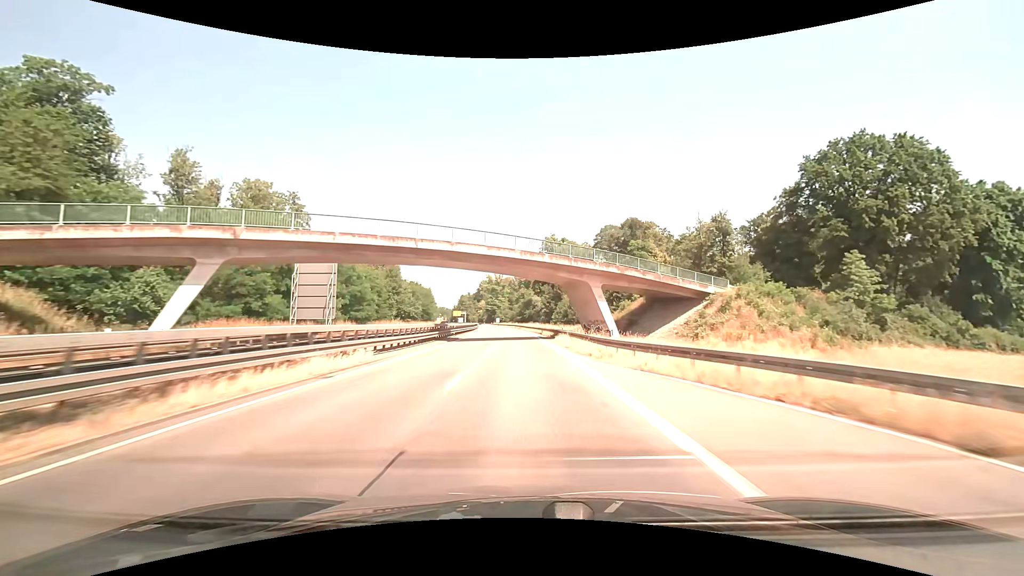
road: trunk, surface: asphalt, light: Day
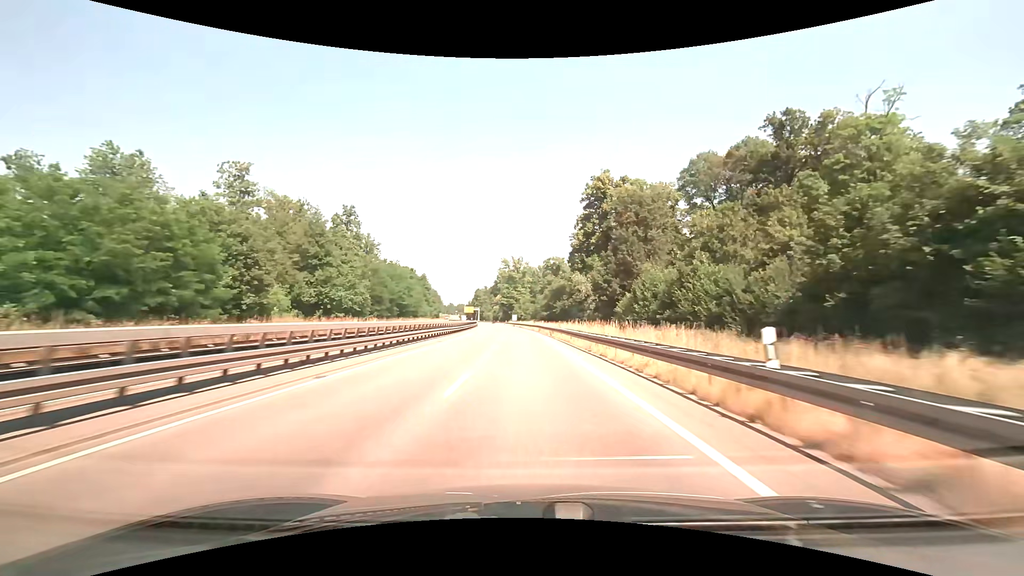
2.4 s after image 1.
(-1.6, +60.9) m; -3°
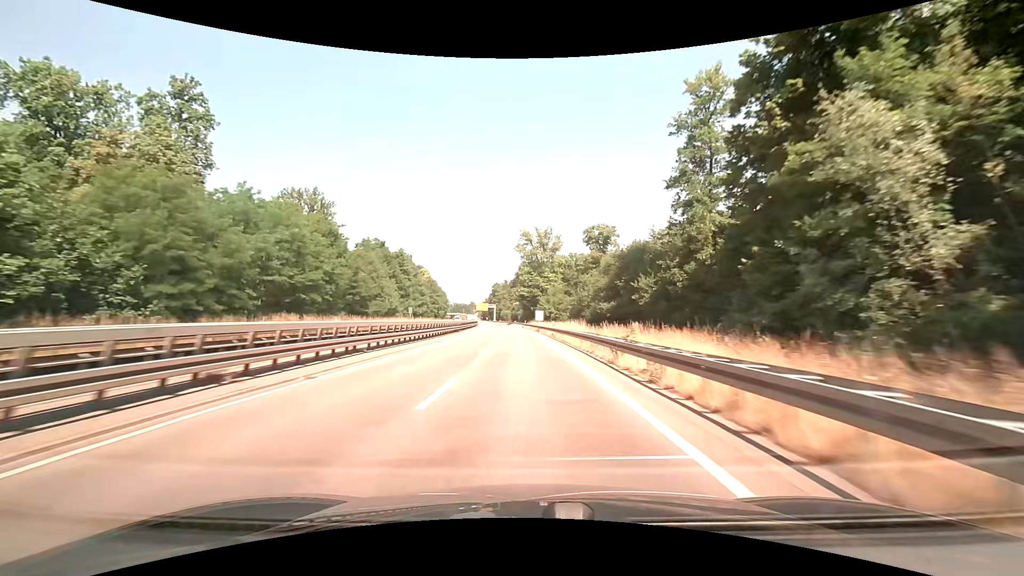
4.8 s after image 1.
(-1.4, +60.9) m; -3°
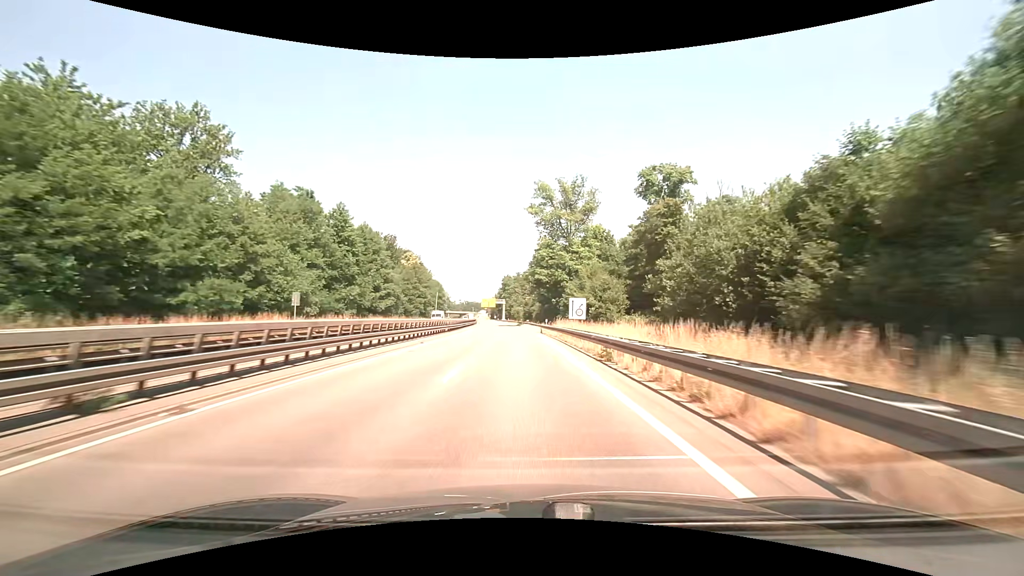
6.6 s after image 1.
(-1.0, +44.4) m; -2°
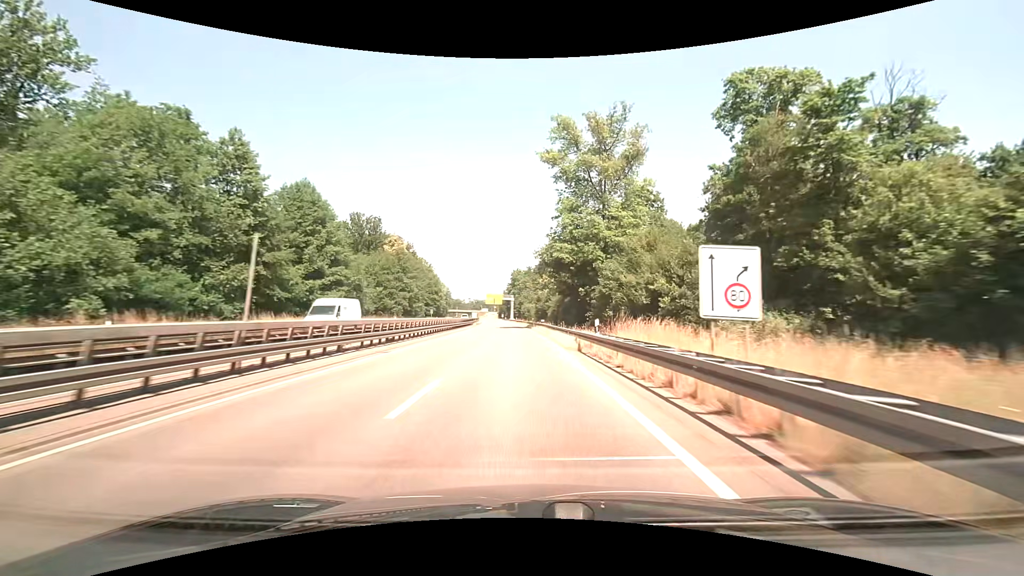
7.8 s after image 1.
(-0.2, +27.6) m; -1°
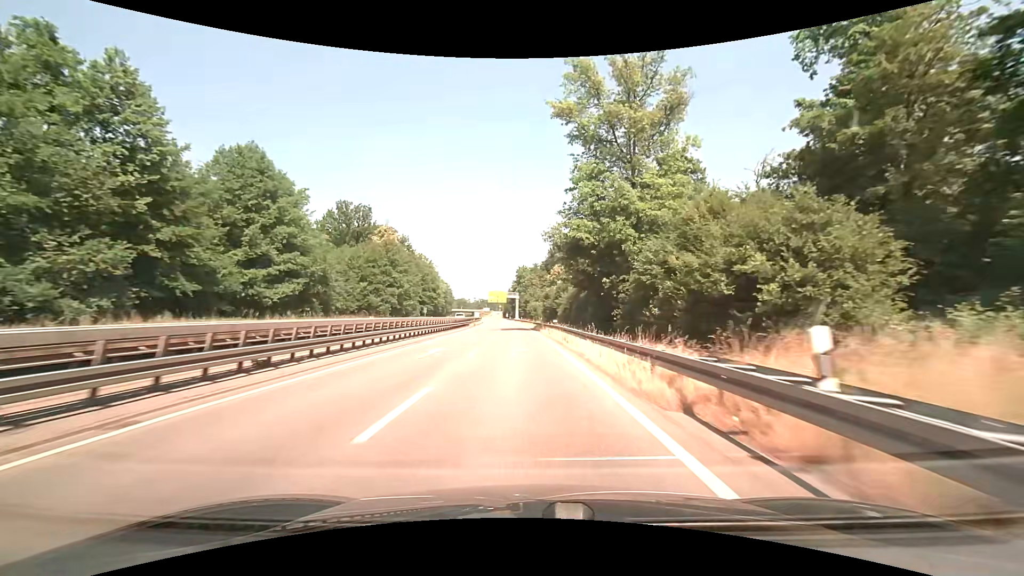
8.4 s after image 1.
(-0.1, +13.1) m; -1°
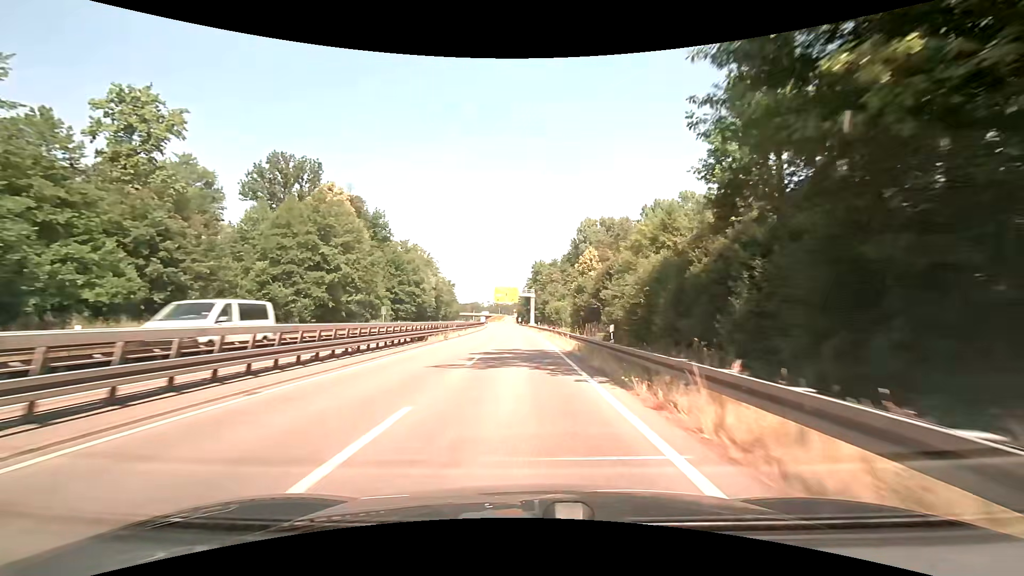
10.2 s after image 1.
(-0.6, +37.1) m; -2°
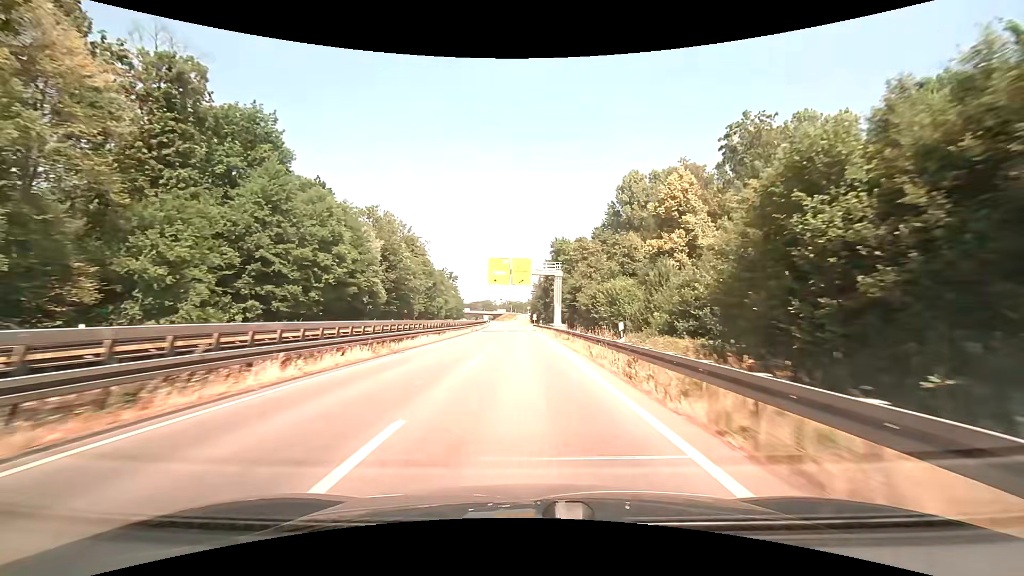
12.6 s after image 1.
(-0.8, +48.8) m; -2°
(0, +10) (0, +20) (0, +30) (-1, +40) (-1, +50) (-1, +60) (-1, +70) (-2, +80) (-2, +90) (-3, +100) m
